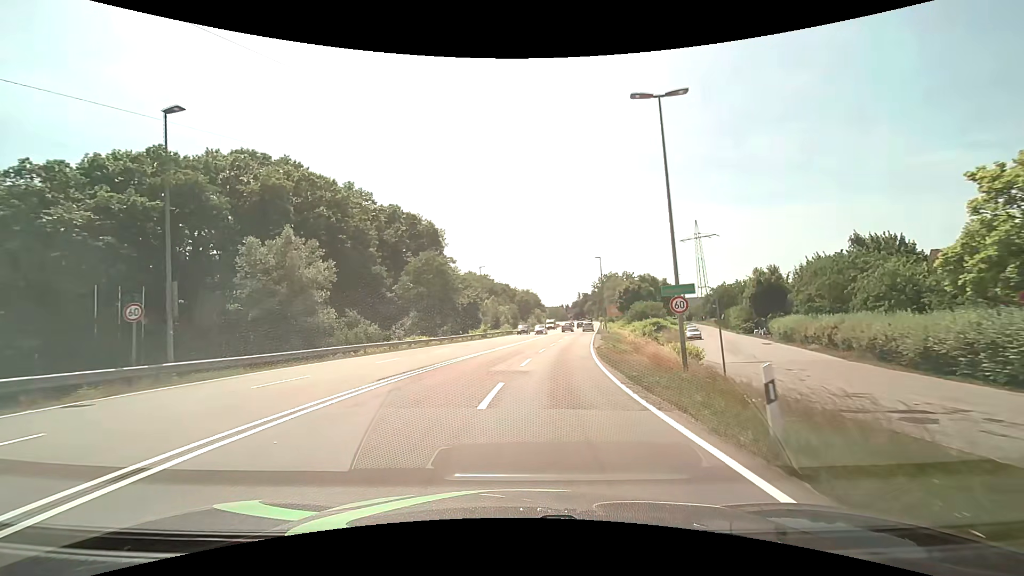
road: secondary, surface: asphalt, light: Day
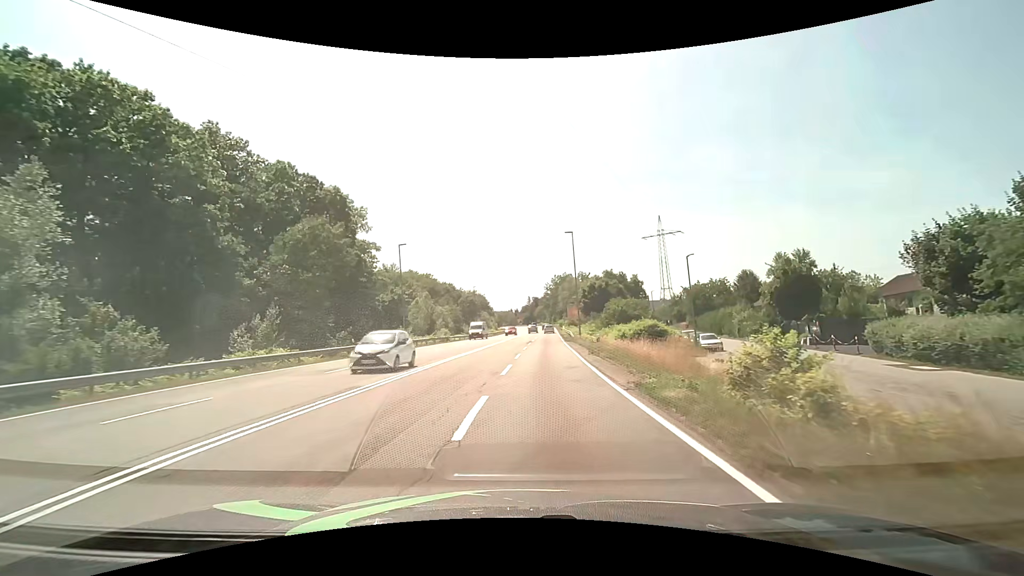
(+1.0, +21.2) m; +6°
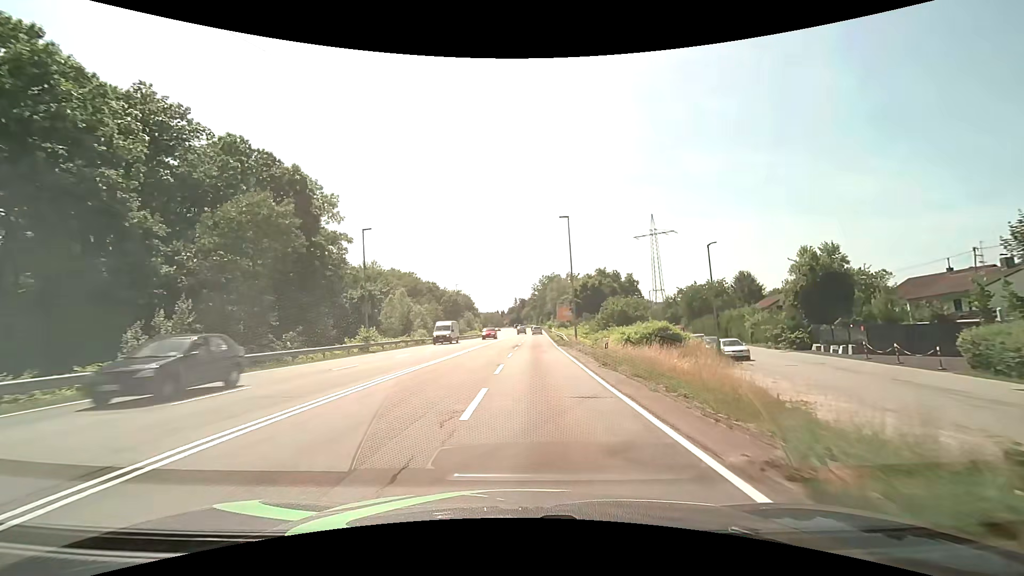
(+0.1, +7.4) m; +2°
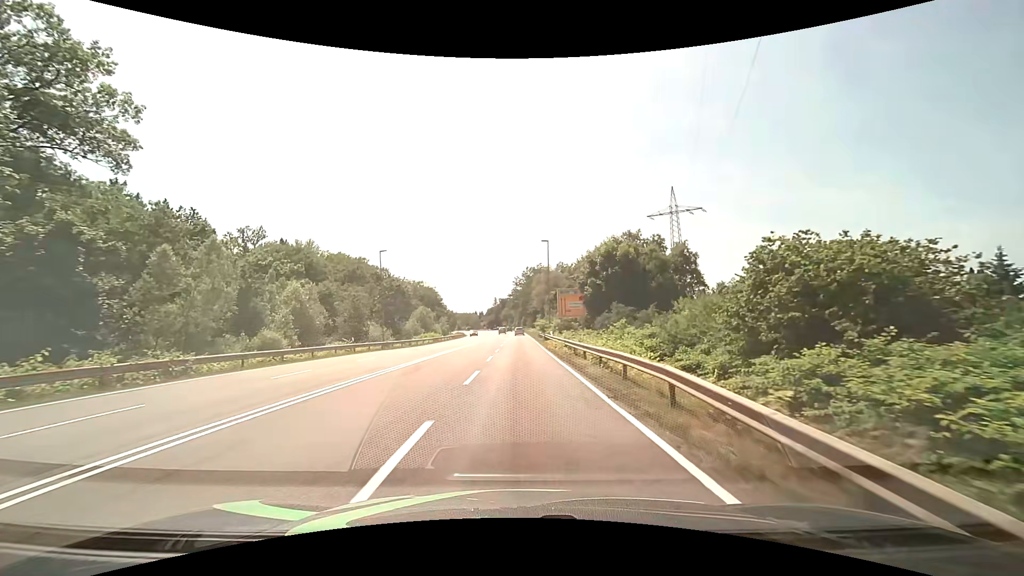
(+1.0, +39.0) m; +2°
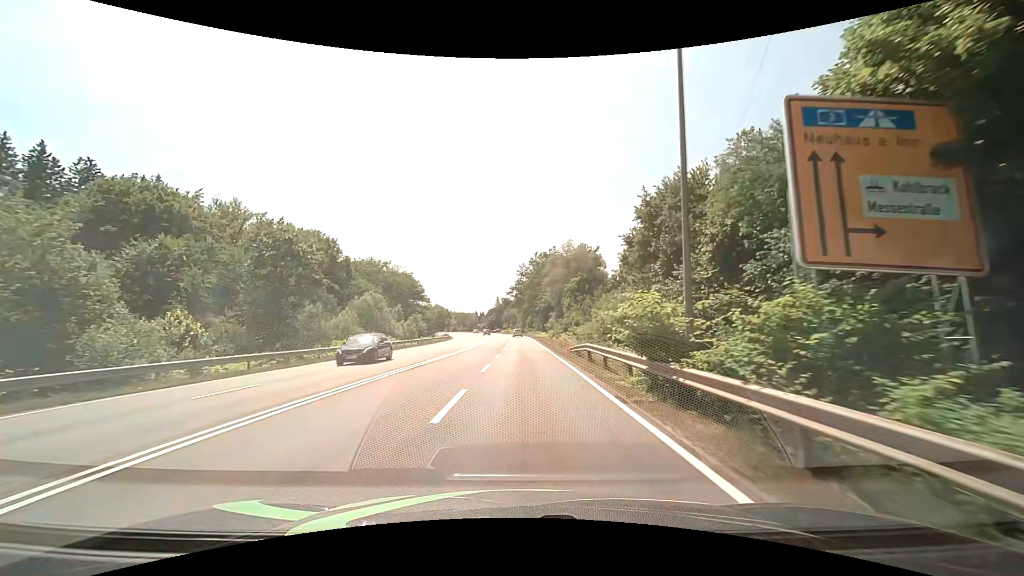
(-0.1, +40.4) m; -1°
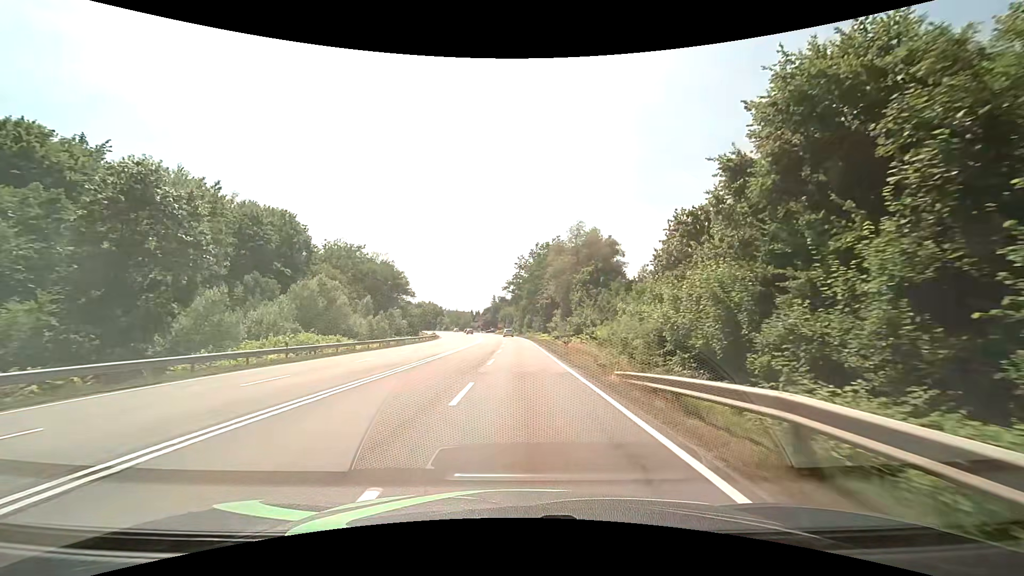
(+0.1, +16.0) m; +1°
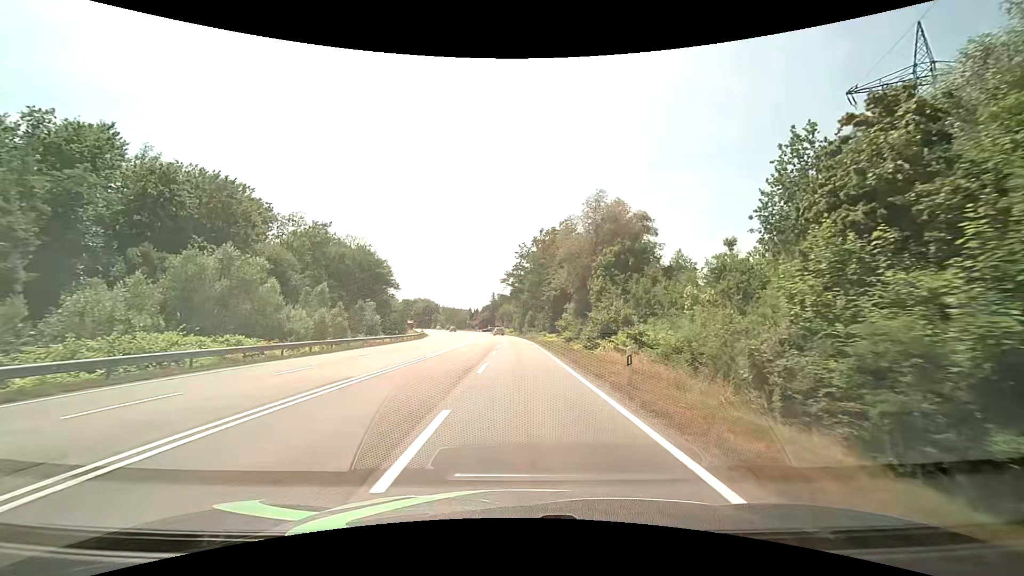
(0.0, +16.0) m; 0°
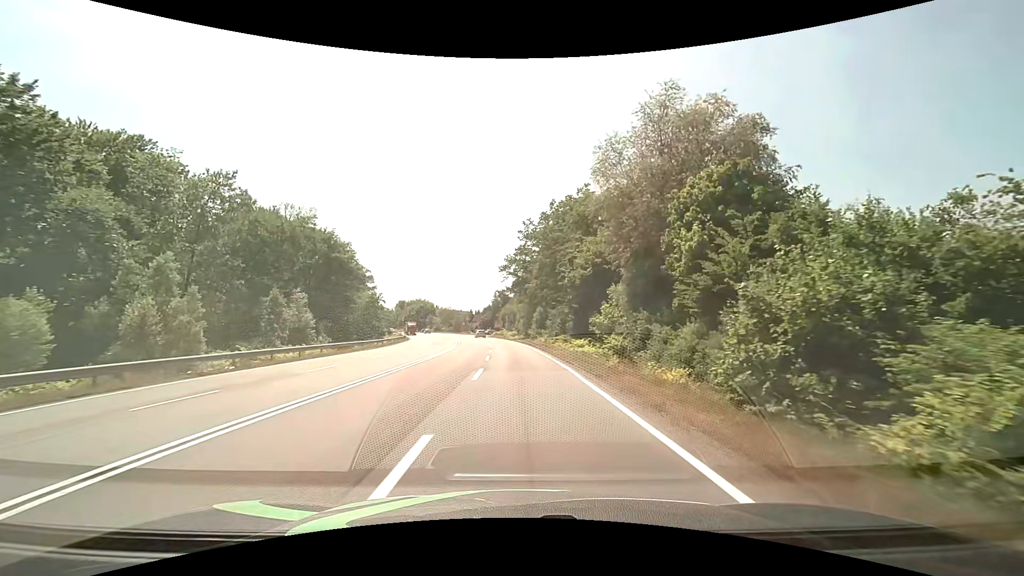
(-0.2, +24.3) m; -1°
